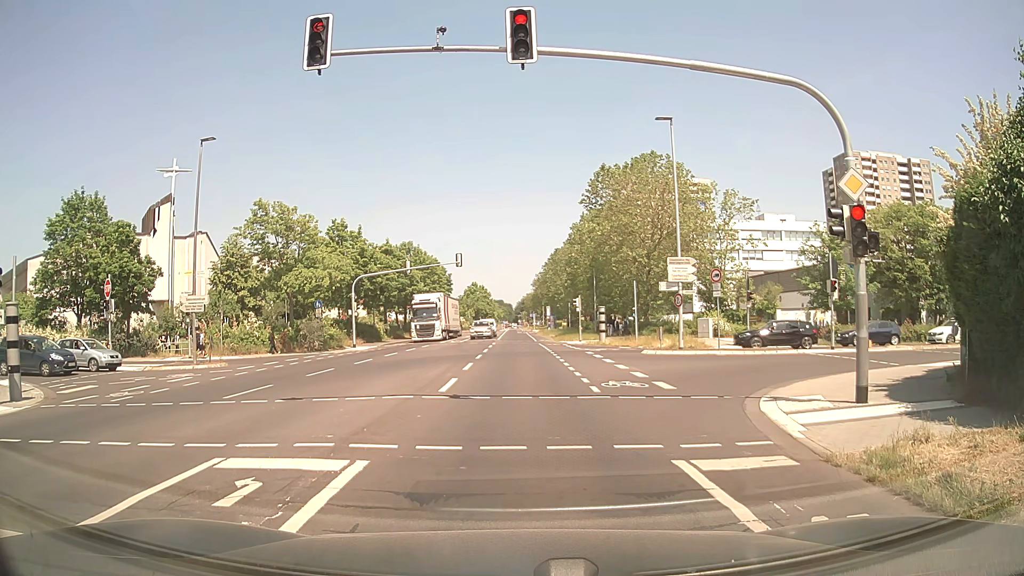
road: secondary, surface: asphalt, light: Day
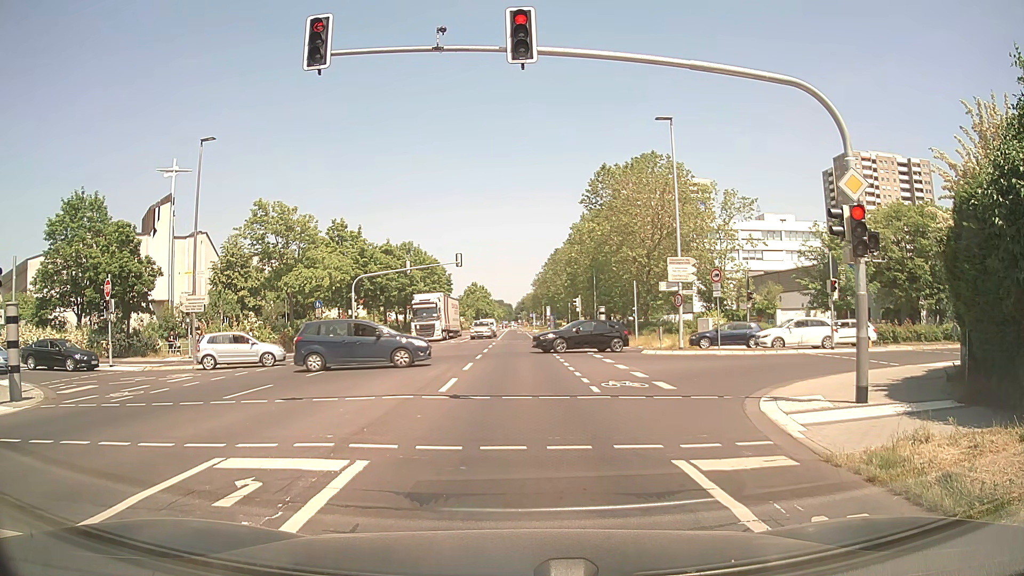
(0.0, 0.0) m; 0°
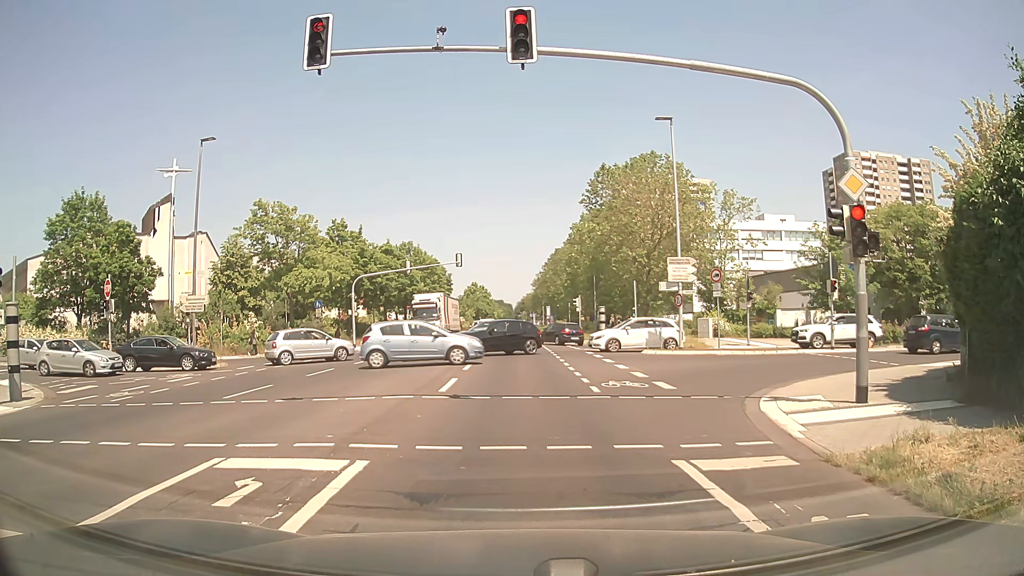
(0.0, 0.0) m; 0°
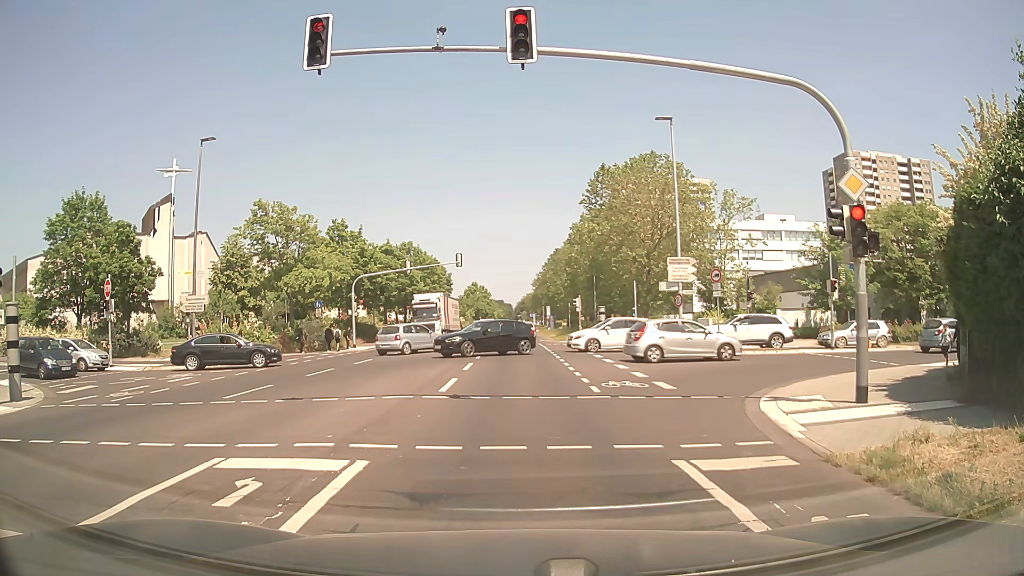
(0.0, 0.0) m; 0°
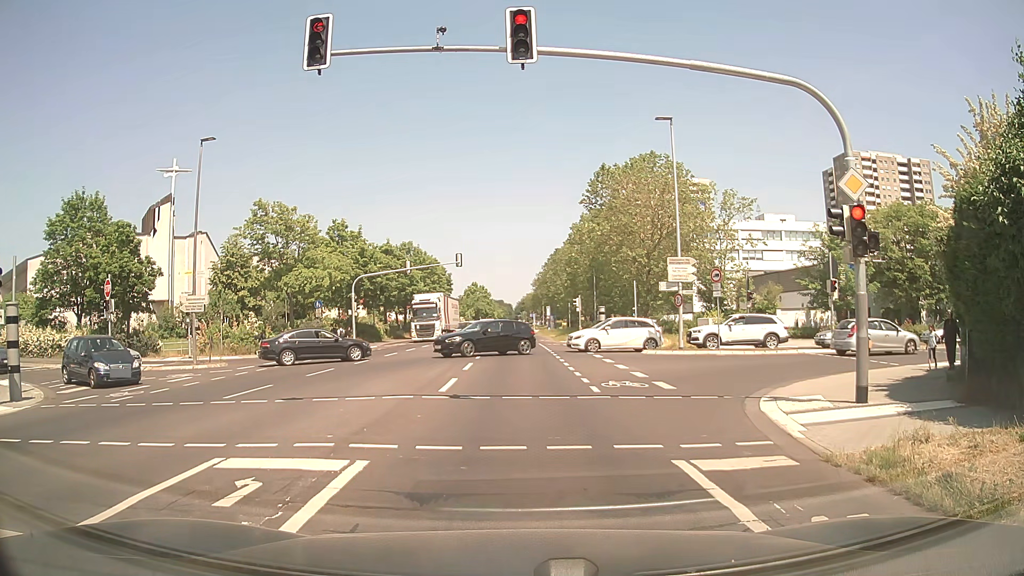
(0.0, 0.0) m; 0°
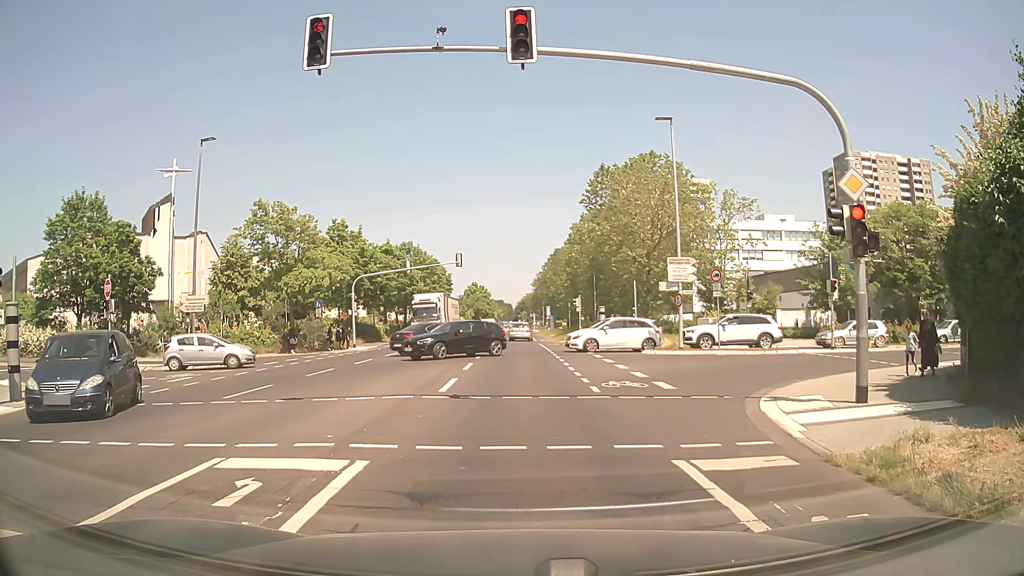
(0.0, 0.0) m; 0°
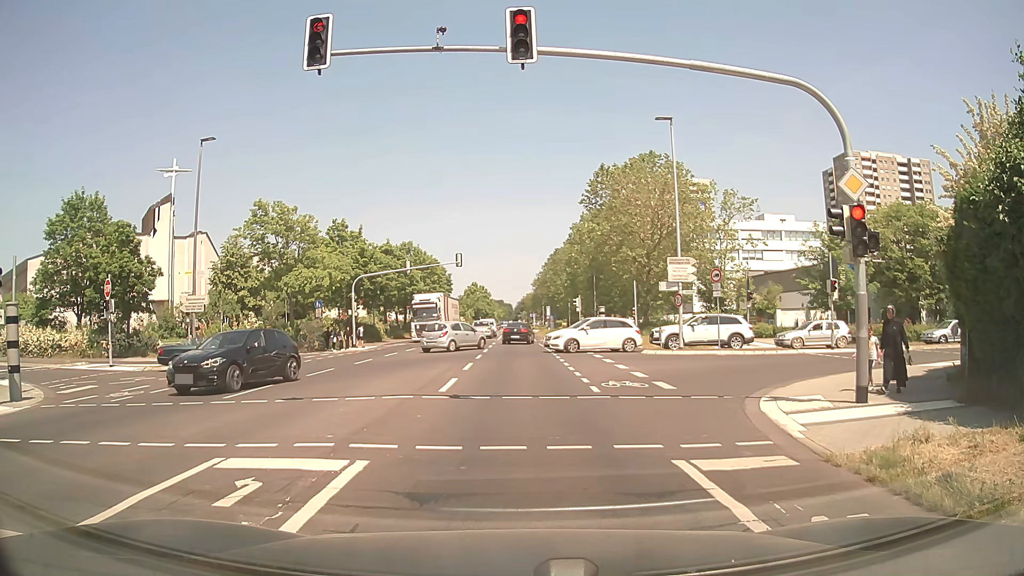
(0.0, 0.0) m; 0°
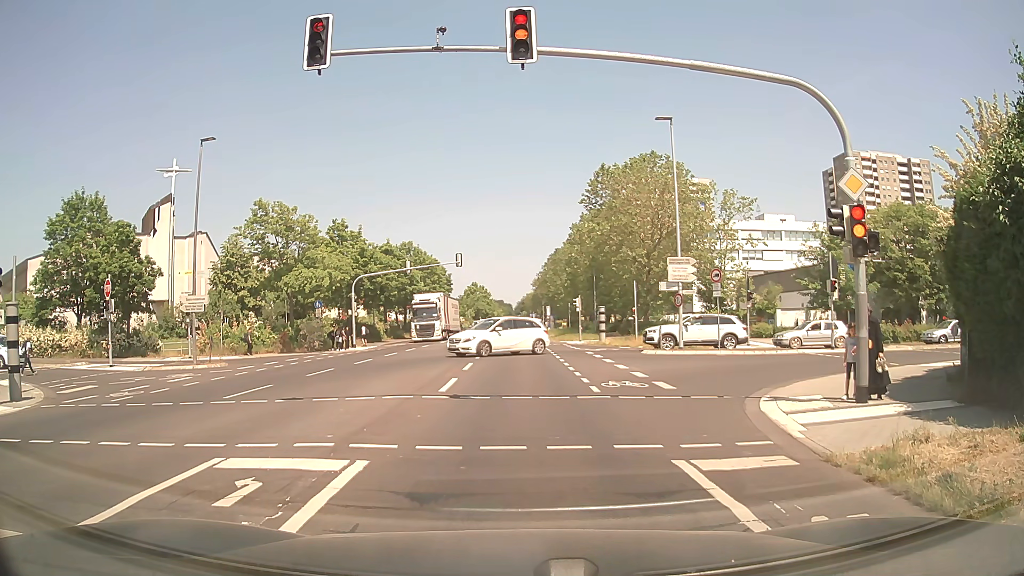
(0.0, 0.0) m; 0°
(0, +10) (0, +20) (+1, +30) (+1, +40) (+1, +50) (+1, +60) (+1, +70) (+1, +80) (+1, +90) (+1, +100) m
